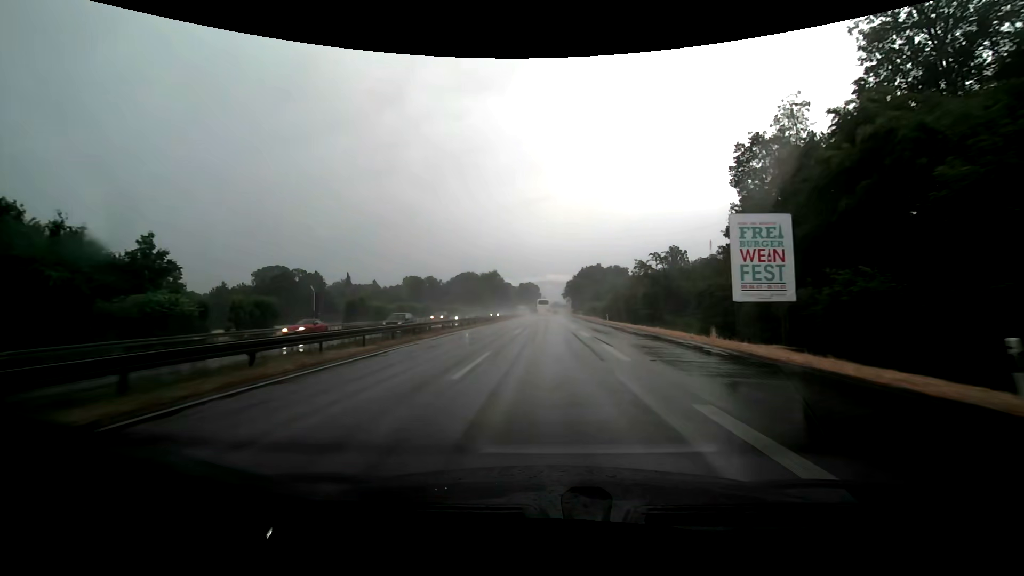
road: trunk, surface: asphalt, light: Day
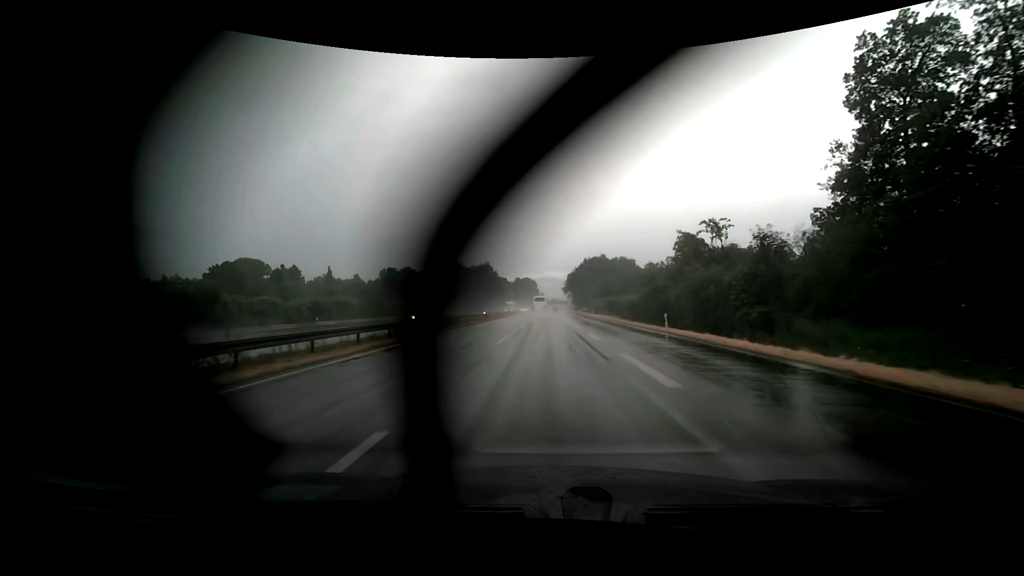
(0.0, +28.8) m; 0°
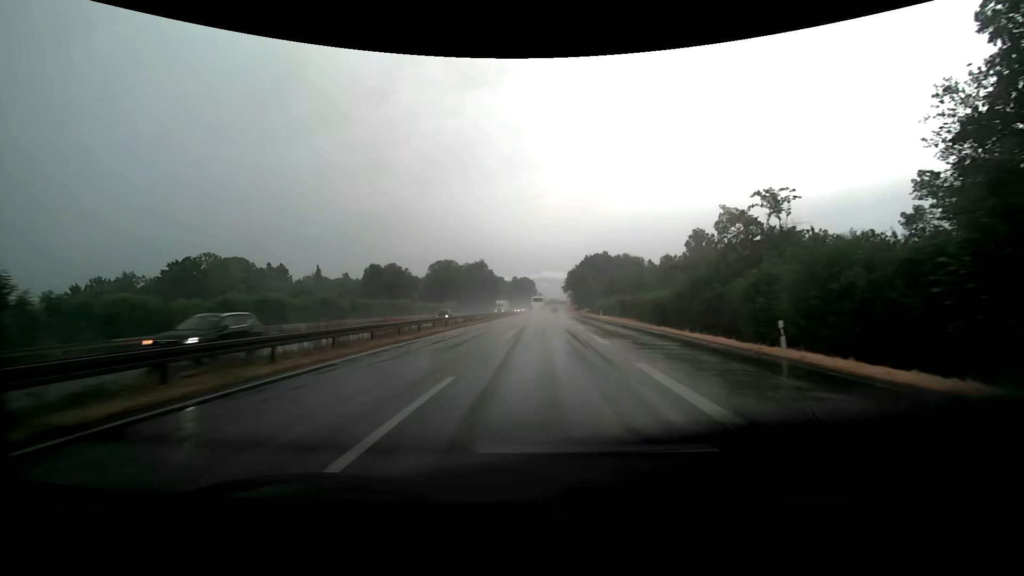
(0.0, +14.5) m; 0°
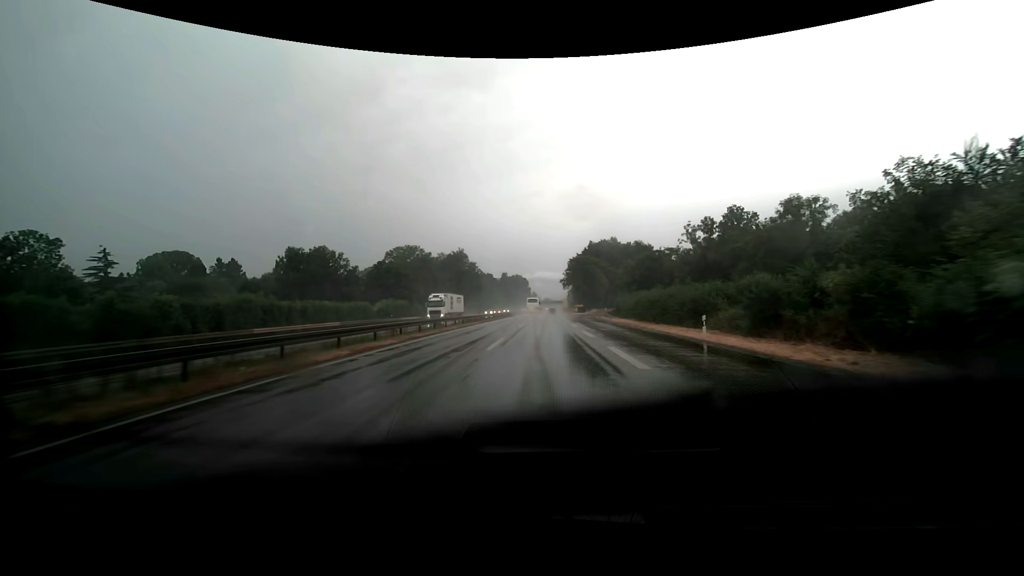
(+0.2, +43.5) m; +1°
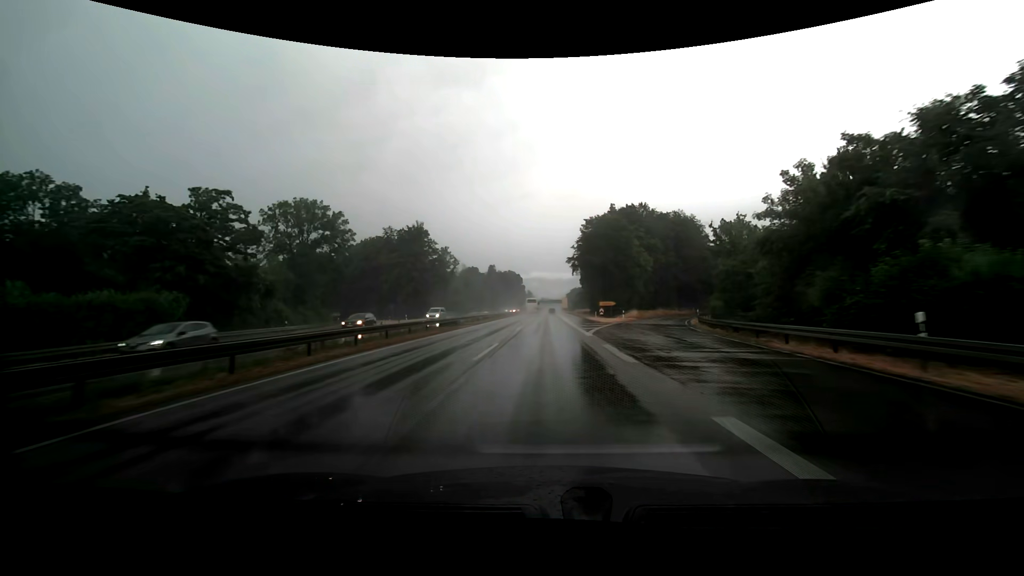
(+0.2, +58.7) m; 0°
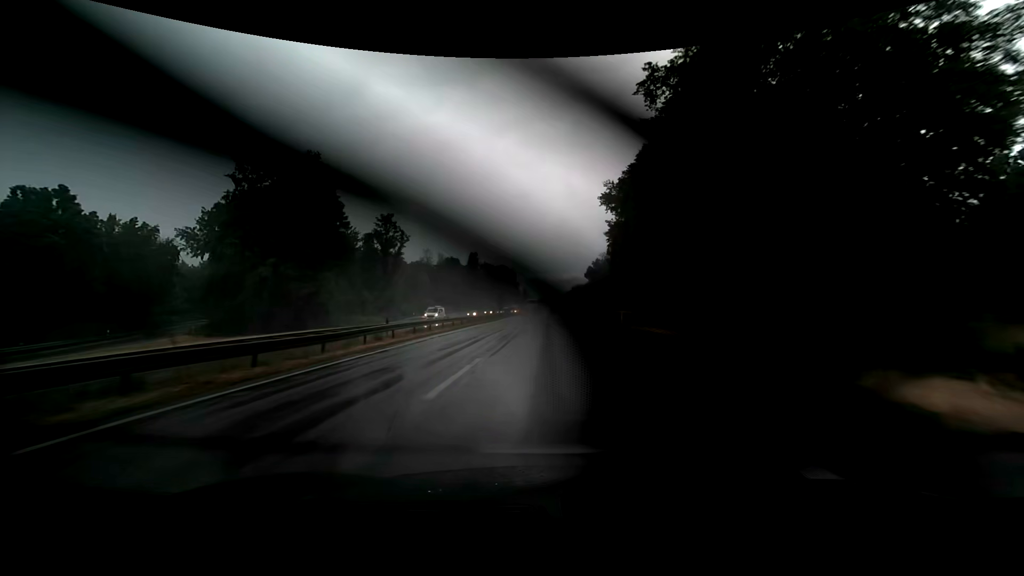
(+0.2, +59.6) m; 0°
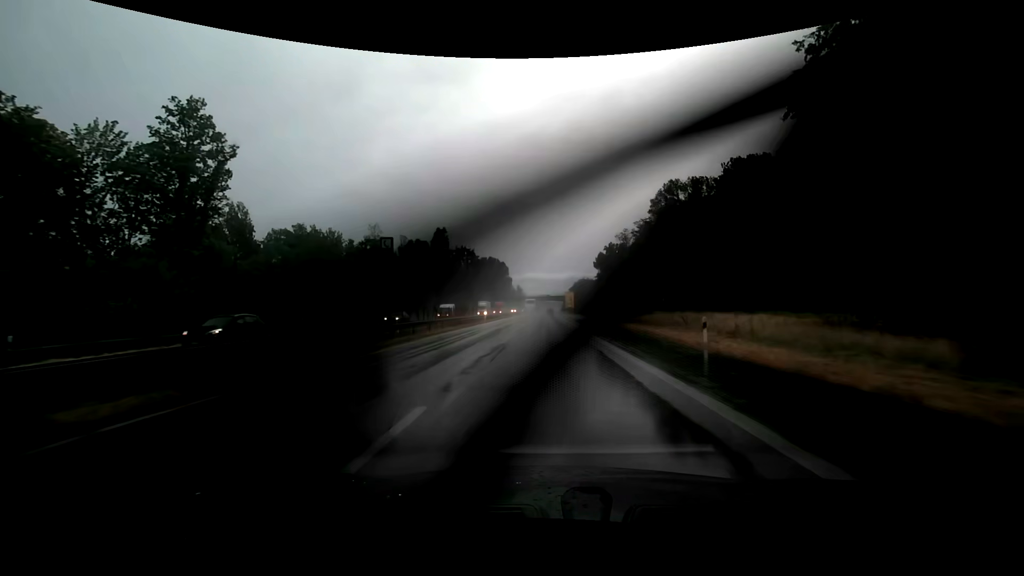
(0.0, +60.8) m; 0°
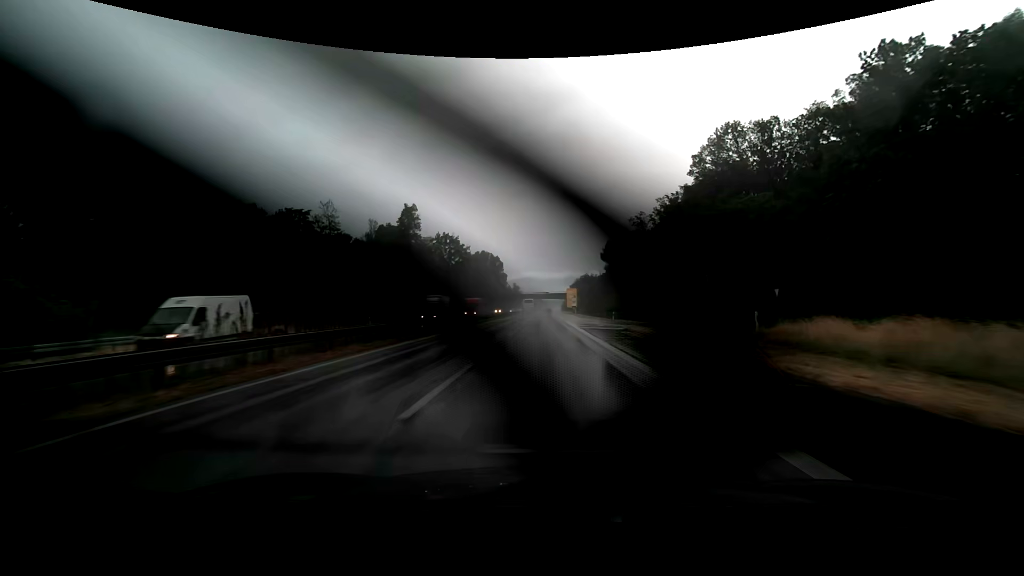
(0.0, +30.9) m; 0°
(0, +10) (0, +20) (0, +30) (0, +40) (0, +50) (0, +60) (0, +70) (0, +80) (0, +90) (0, +100) m
